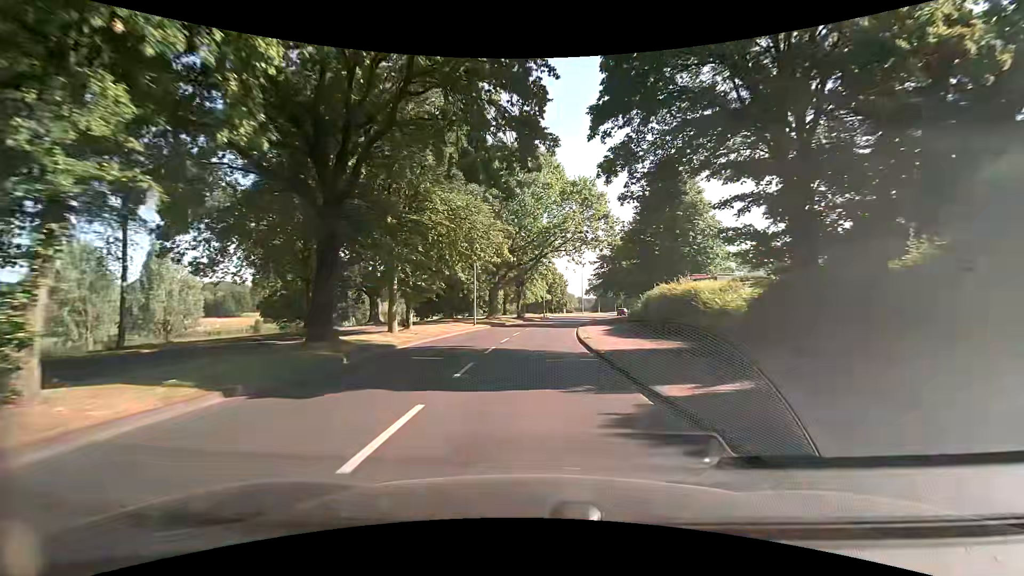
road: tertiary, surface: asphalt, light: Day
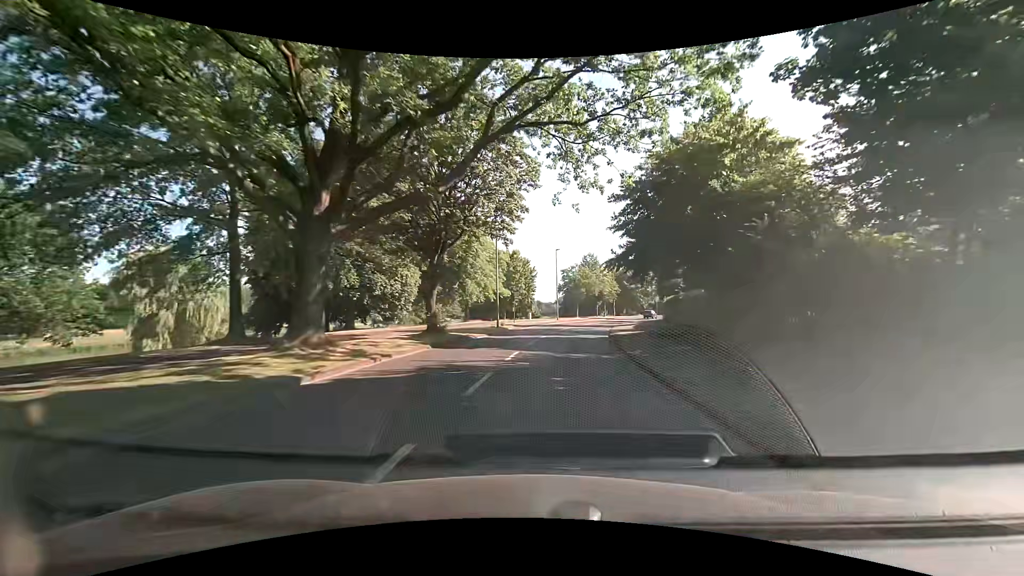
(+0.8, +37.2) m; +4°
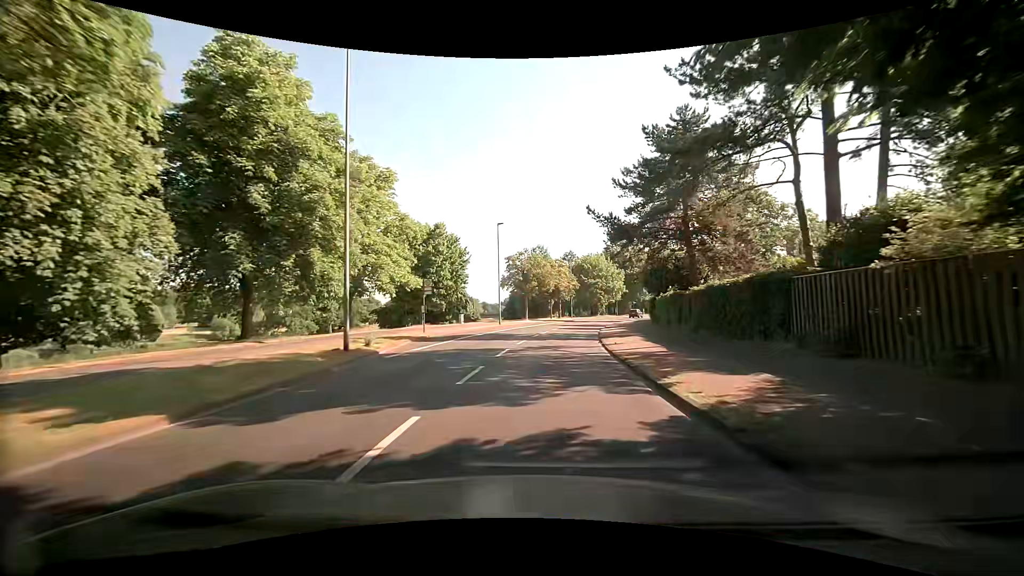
(+1.4, +22.3) m; +6°
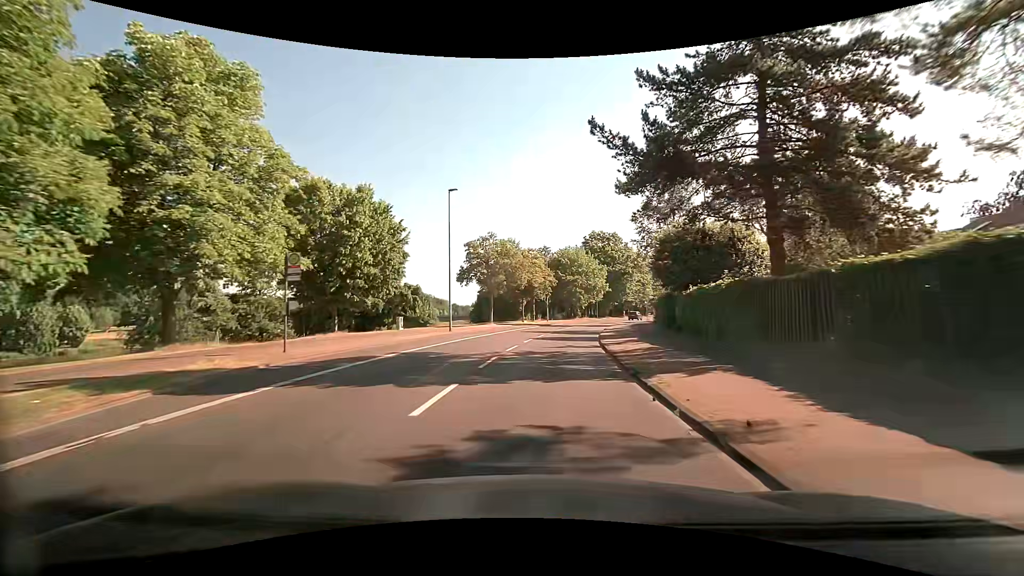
(+0.5, +14.7) m; +4°
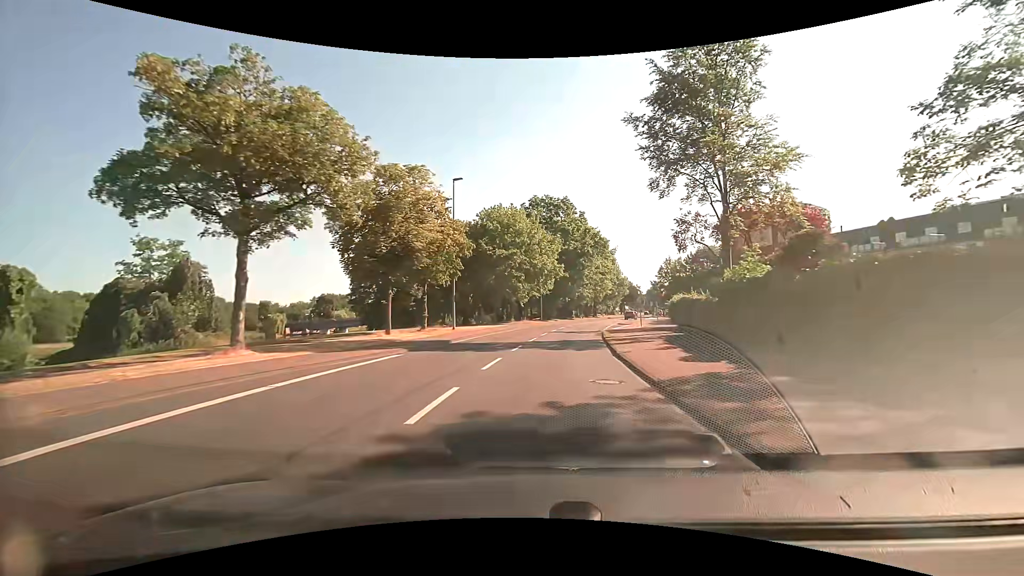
(+1.9, +35.9) m; +7°
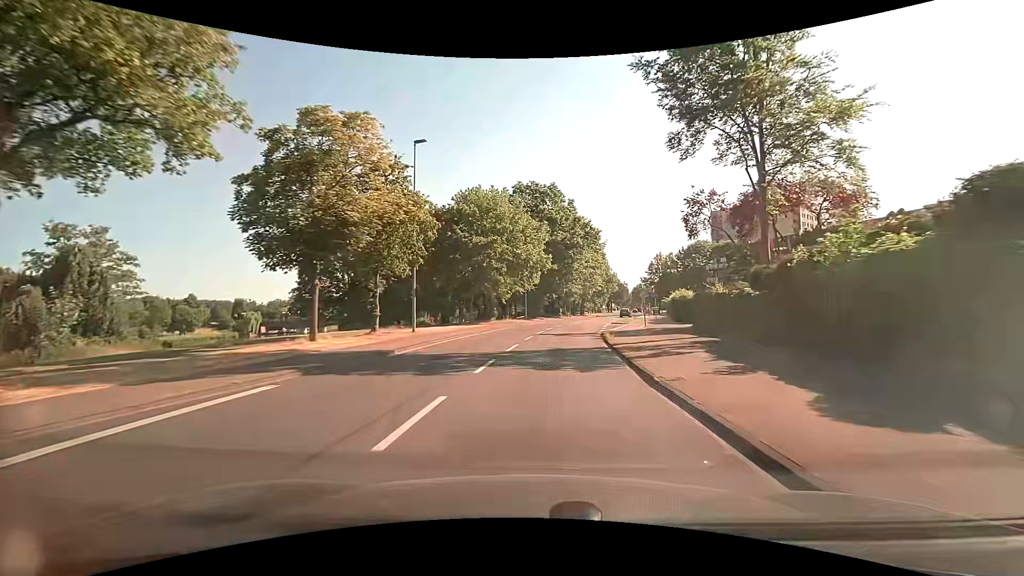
(+0.1, +7.1) m; +2°
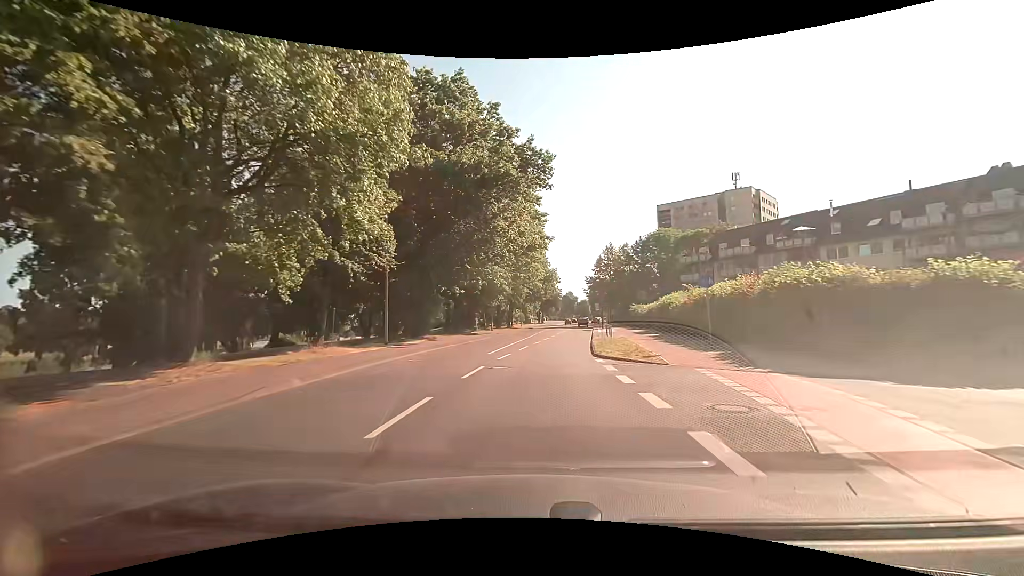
(+2.4, +34.4) m; +8°
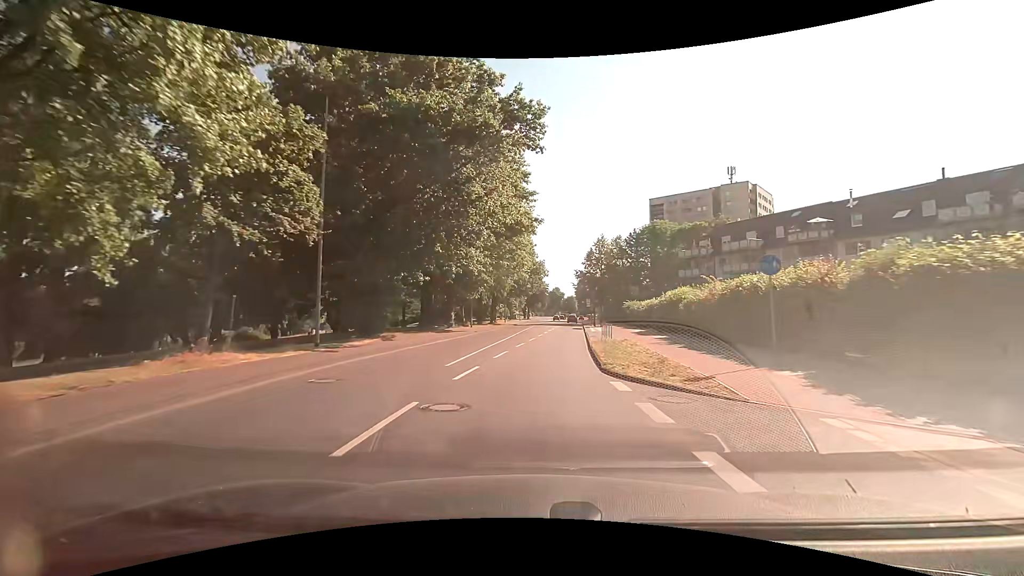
(+0.1, +6.7) m; +2°
(0, +10) (0, +20) (+1, +30) (+1, +40) (+1, +50) (+1, +60) (+2, +70) (+3, +80) (+4, +90) (+4, +100) m
